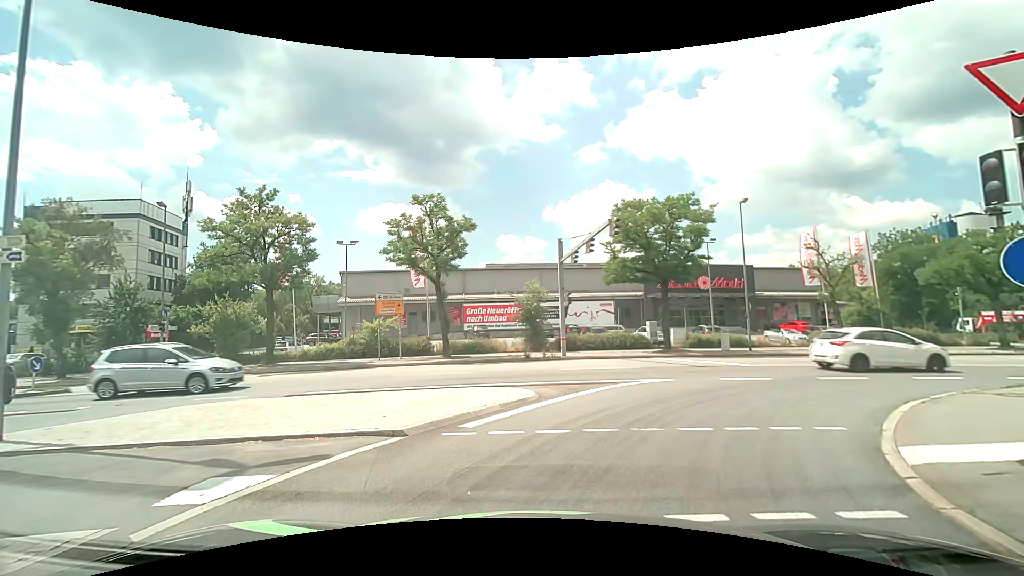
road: primary_link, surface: asphalt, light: Day
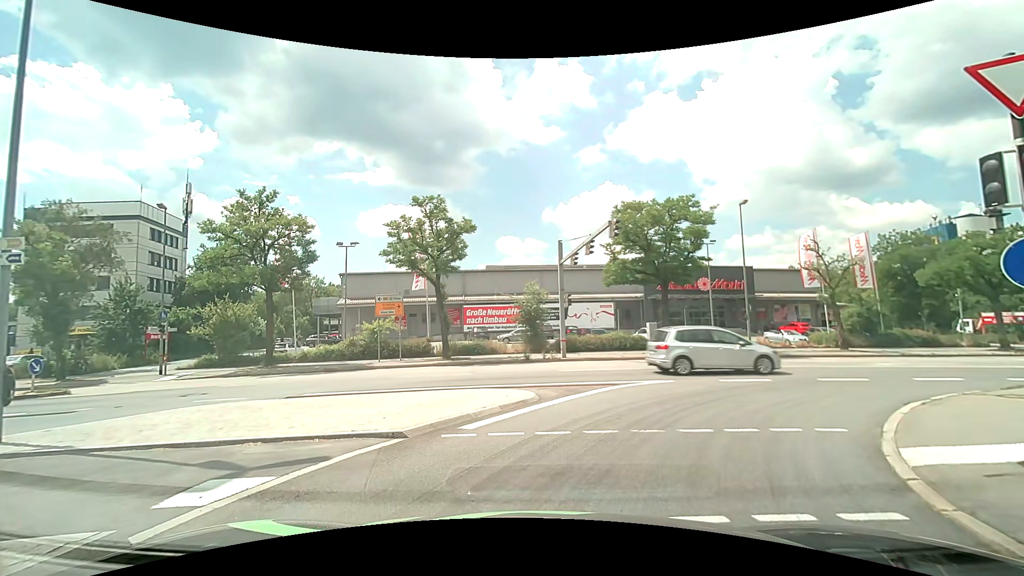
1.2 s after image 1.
(0.0, +0.1) m; 0°
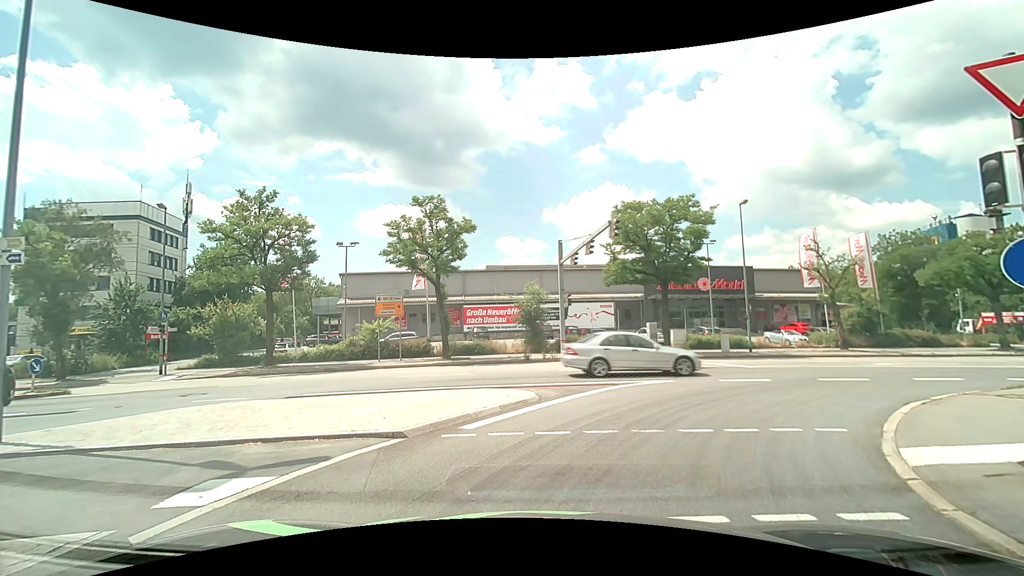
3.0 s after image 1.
(0.0, 0.0) m; 0°
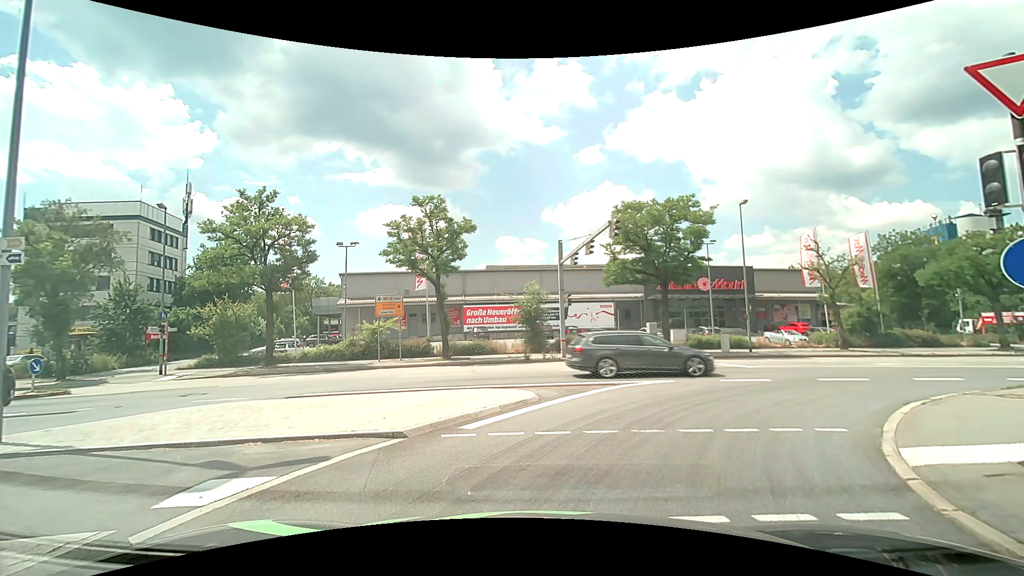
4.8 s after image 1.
(0.0, 0.0) m; 0°
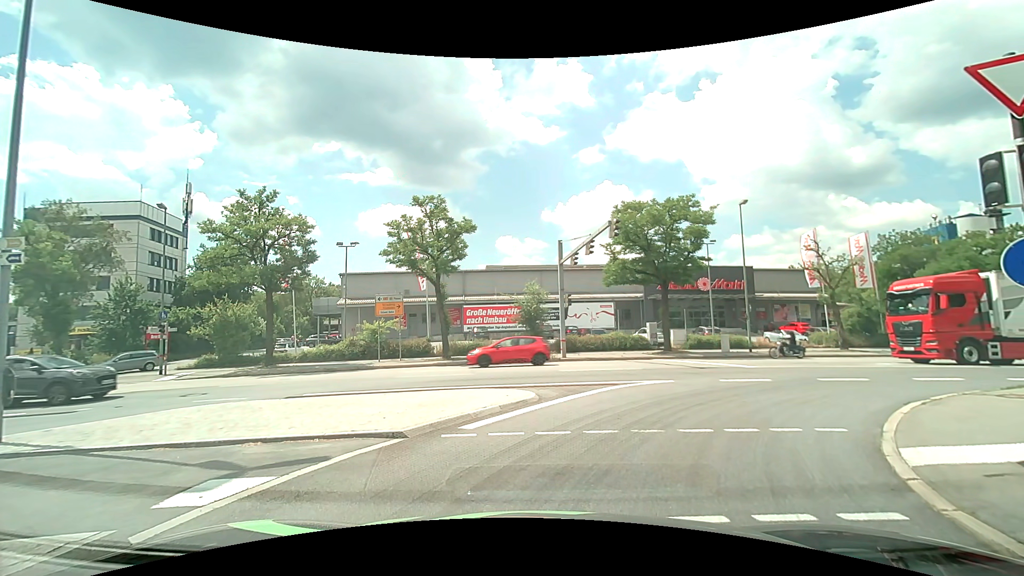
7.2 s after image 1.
(0.0, 0.0) m; 0°
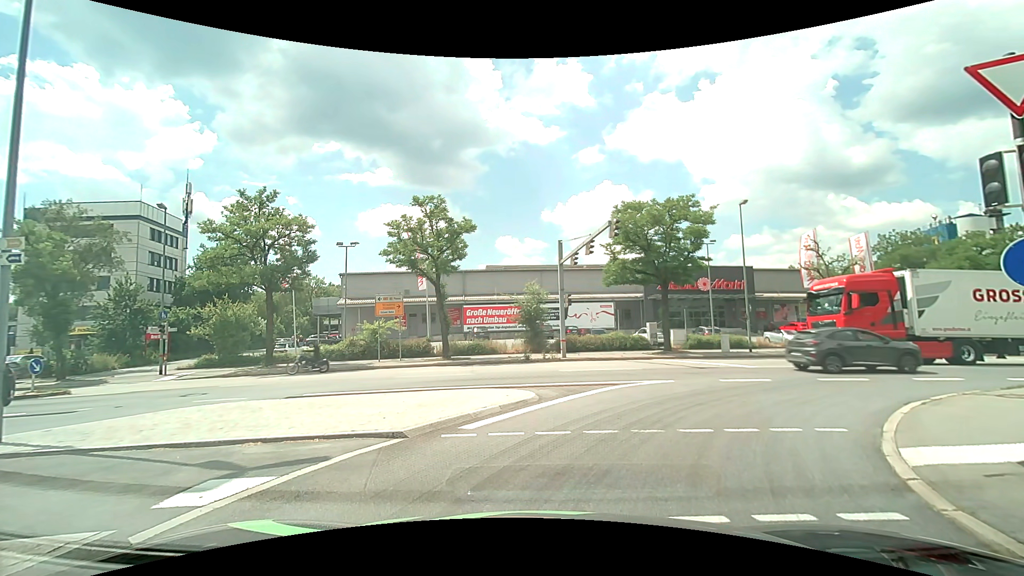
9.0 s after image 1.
(0.0, 0.0) m; 0°
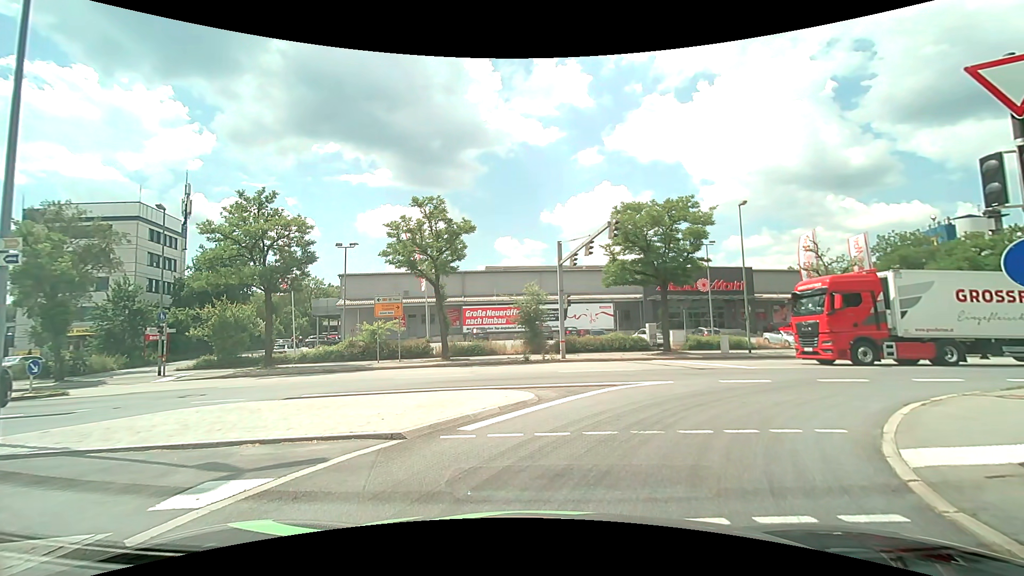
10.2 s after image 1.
(0.0, 0.0) m; 0°
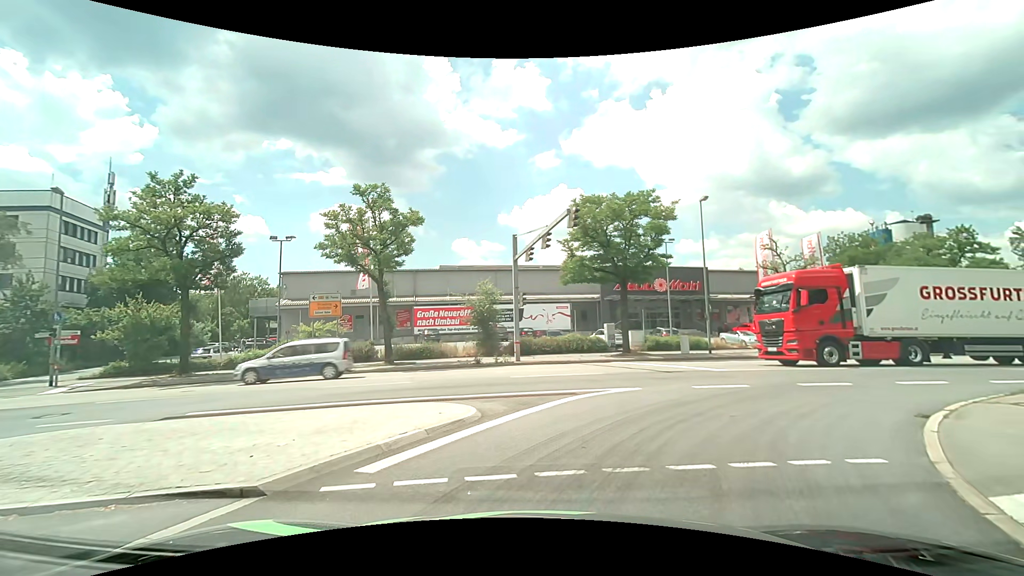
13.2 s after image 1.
(+0.1, +2.4) m; +5°
